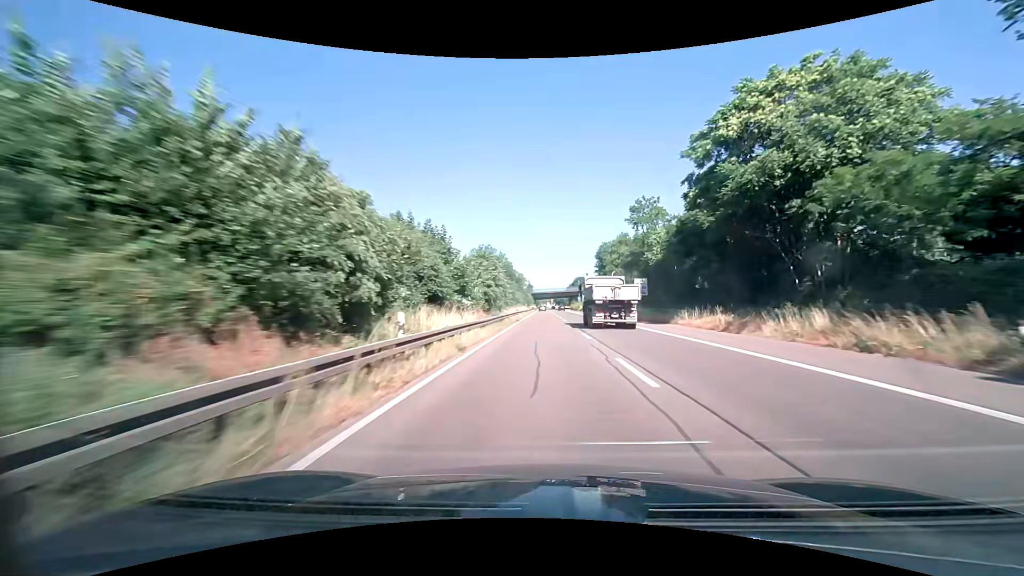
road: trunk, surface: asphalt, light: Day
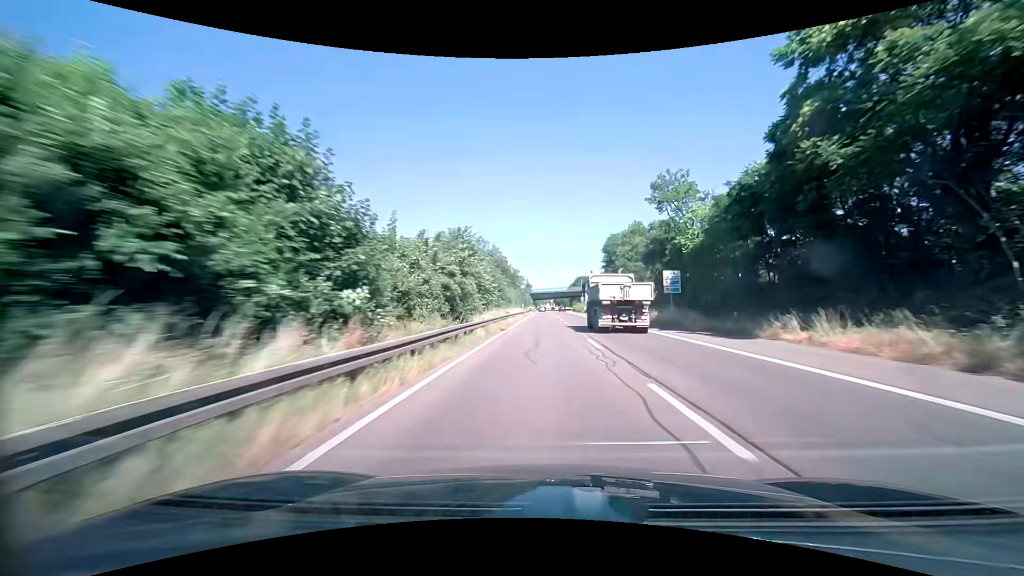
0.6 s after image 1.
(0.0, +15.2) m; 0°
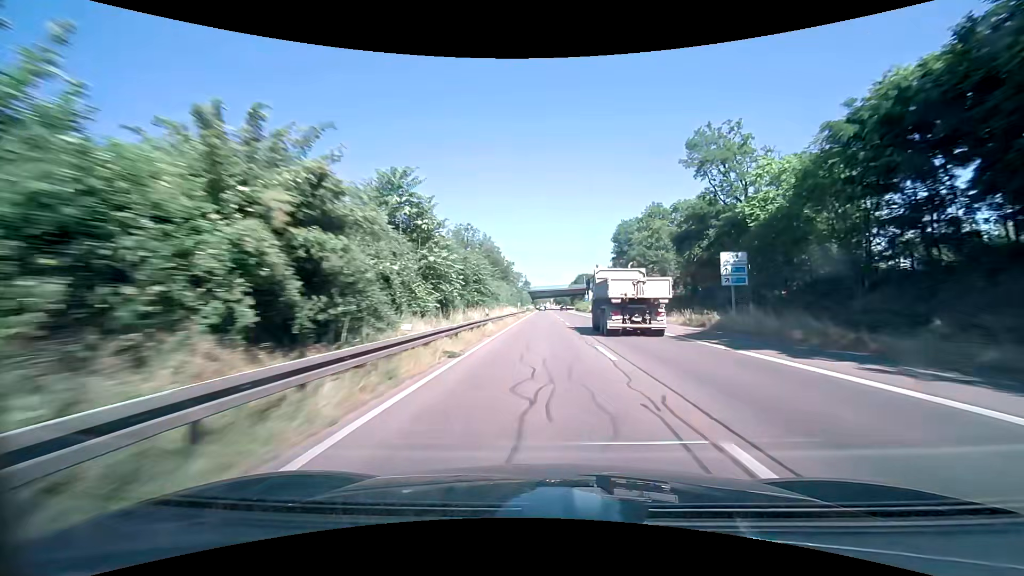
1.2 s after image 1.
(0.0, +15.2) m; 0°
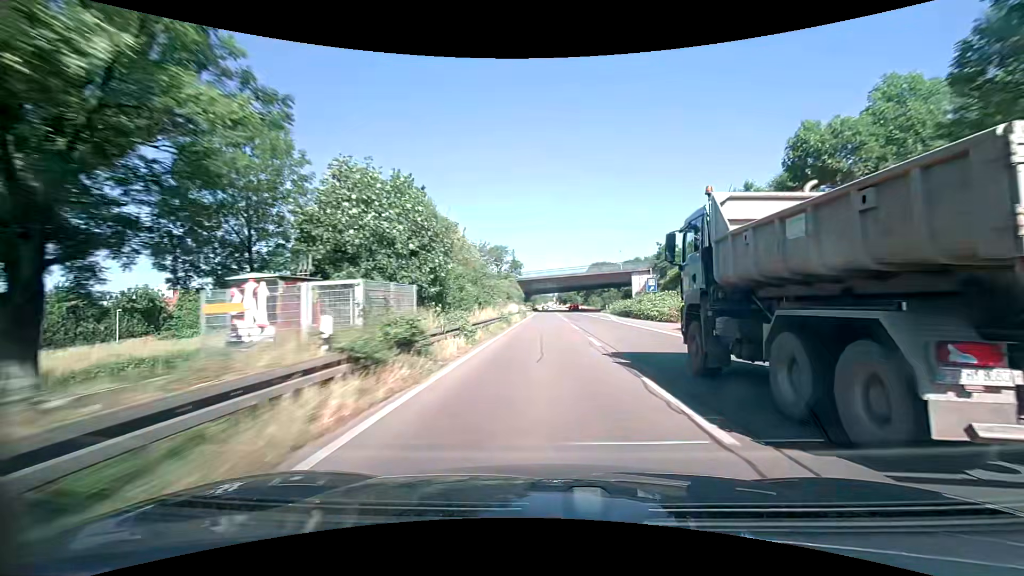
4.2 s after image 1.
(-0.5, +76.0) m; 0°
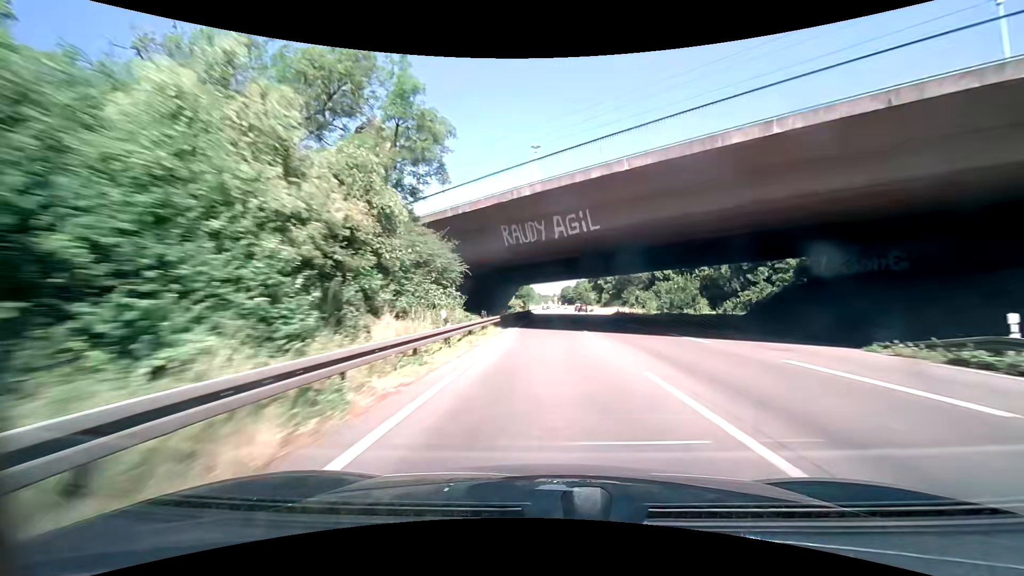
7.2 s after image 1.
(-0.1, +75.6) m; 0°
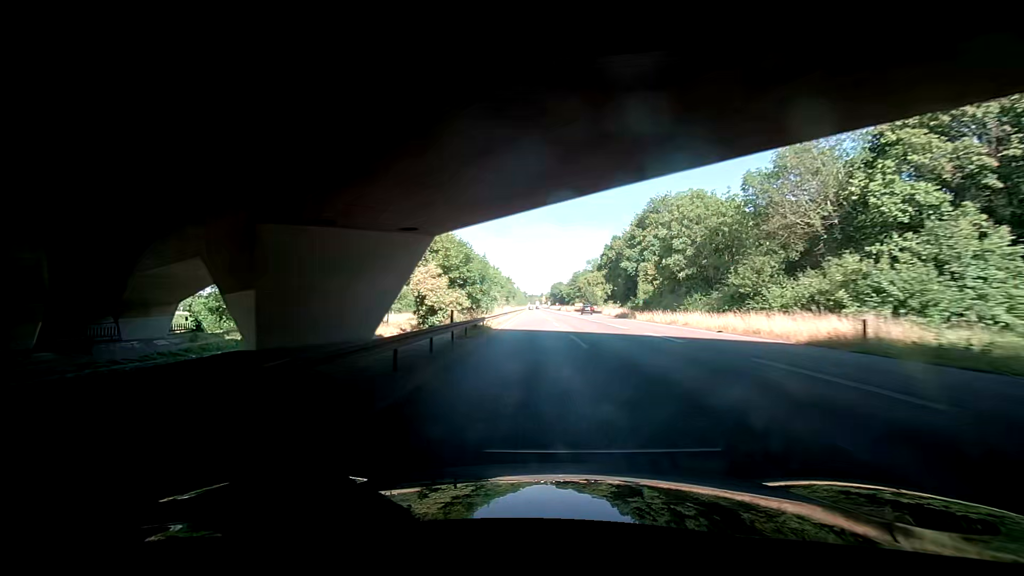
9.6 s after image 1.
(-0.3, +60.1) m; -2°
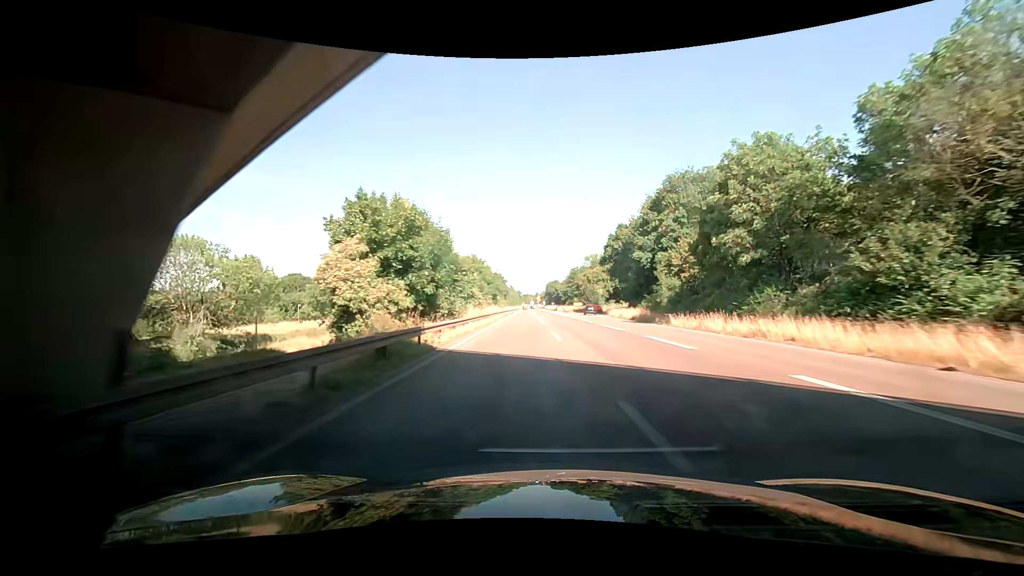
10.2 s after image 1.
(+0.3, +15.0) m; +2°
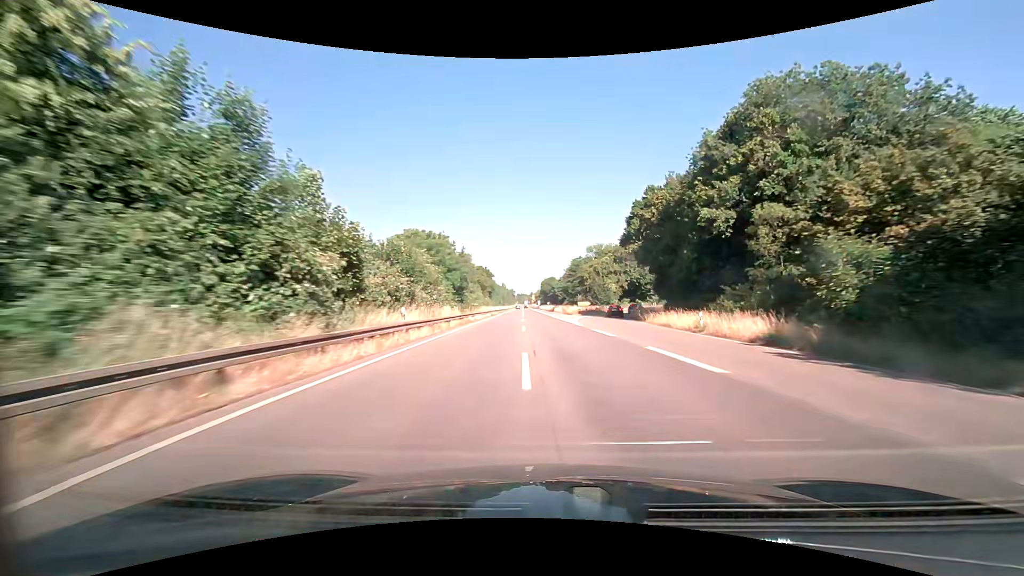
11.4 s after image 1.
(+0.6, +29.9) m; +2°
